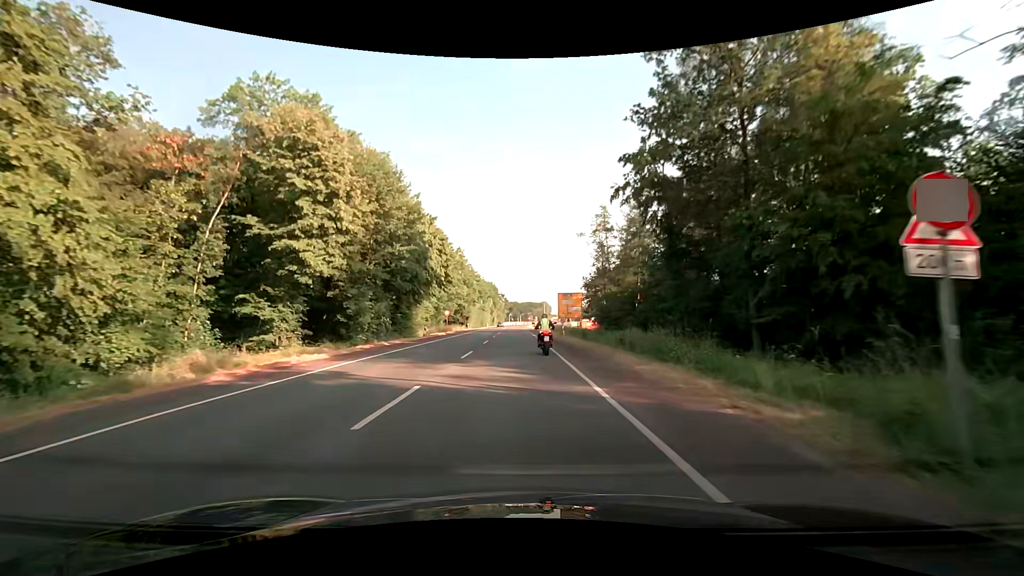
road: secondary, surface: asphalt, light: Day
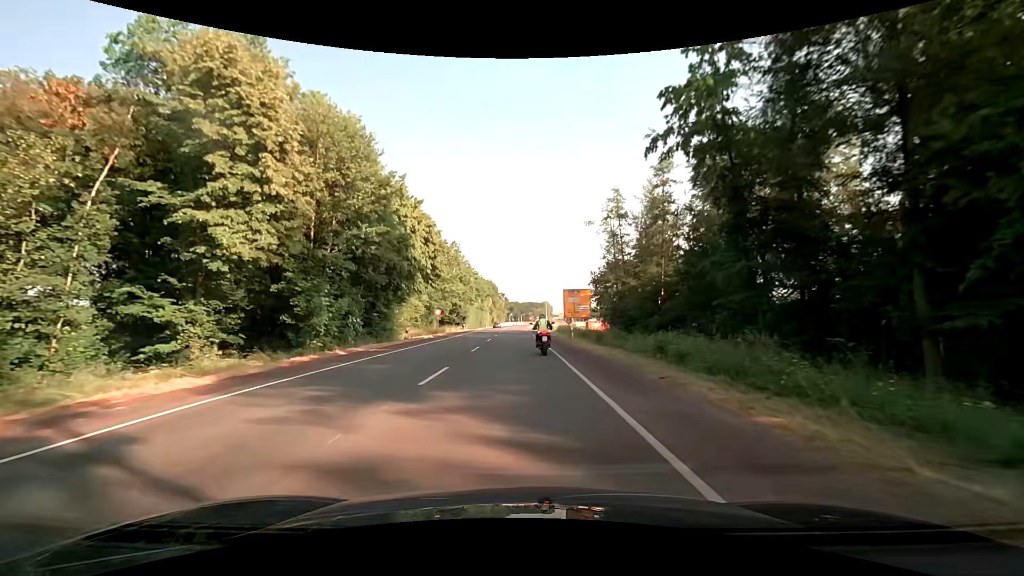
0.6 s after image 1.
(-0.1, +7.2) m; -1°
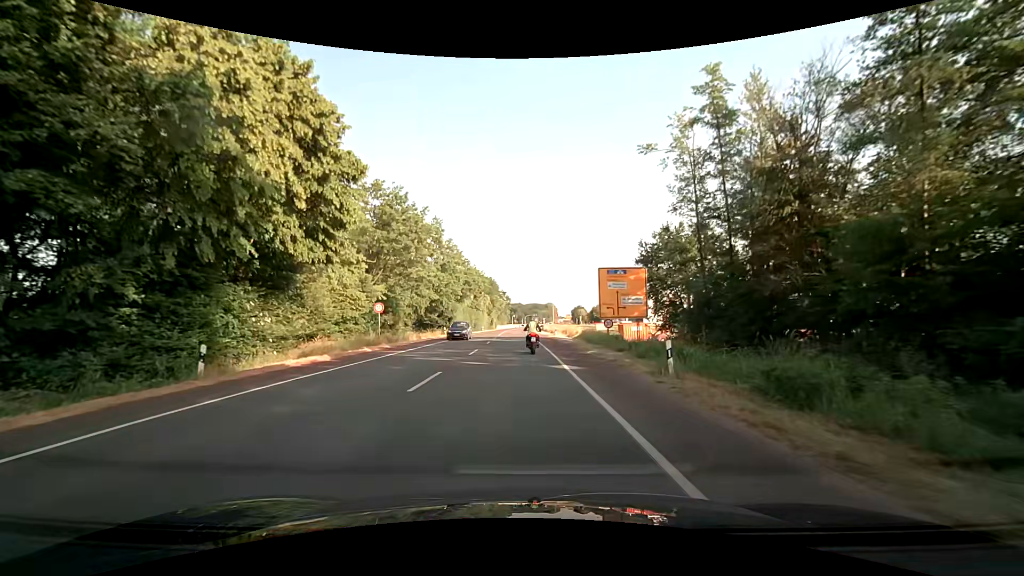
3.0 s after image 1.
(-0.2, +23.6) m; 0°
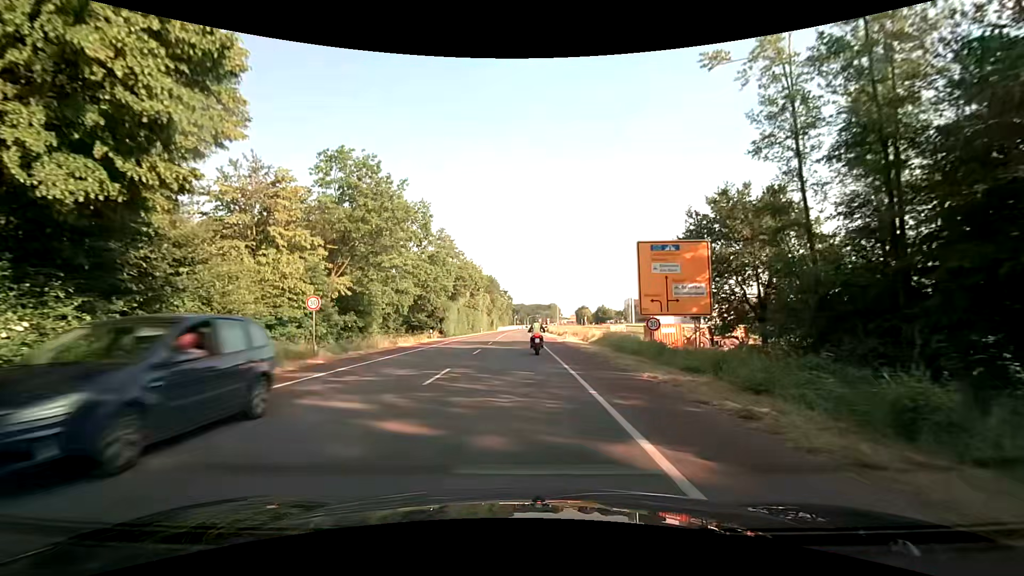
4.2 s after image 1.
(-0.1, +10.3) m; -1°
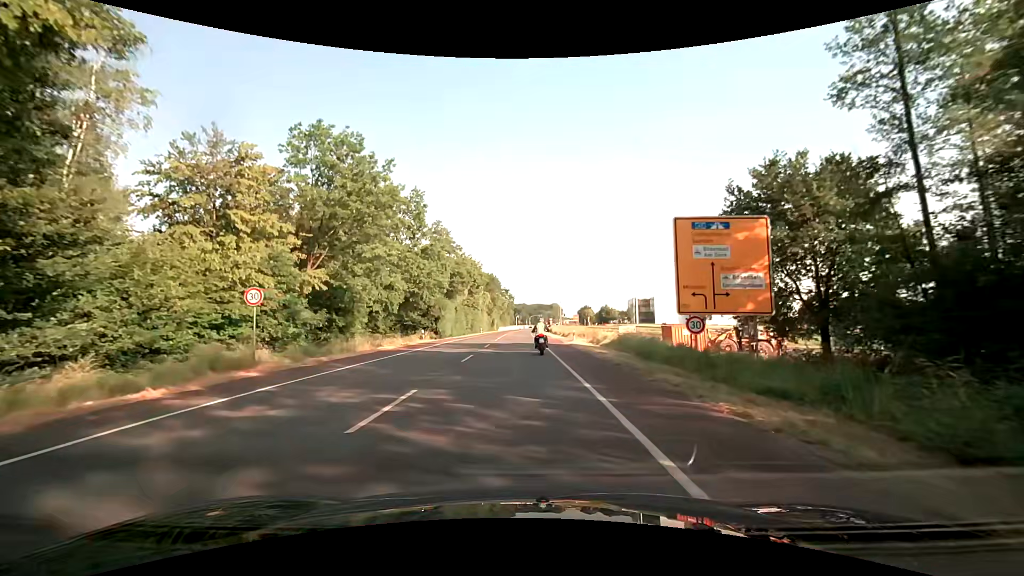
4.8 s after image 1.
(0.0, +4.9) m; -2°
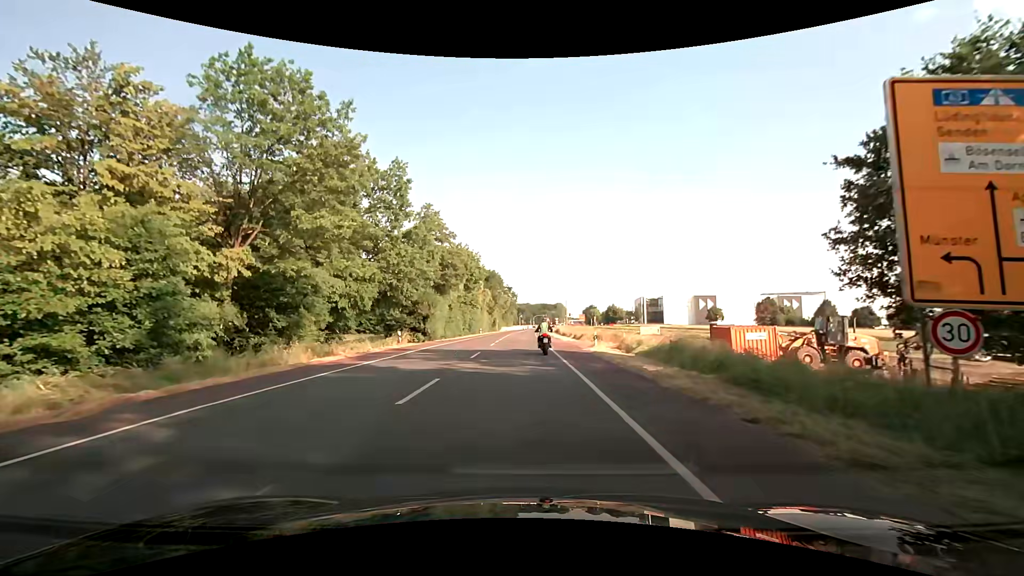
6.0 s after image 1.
(+0.2, +9.5) m; 0°
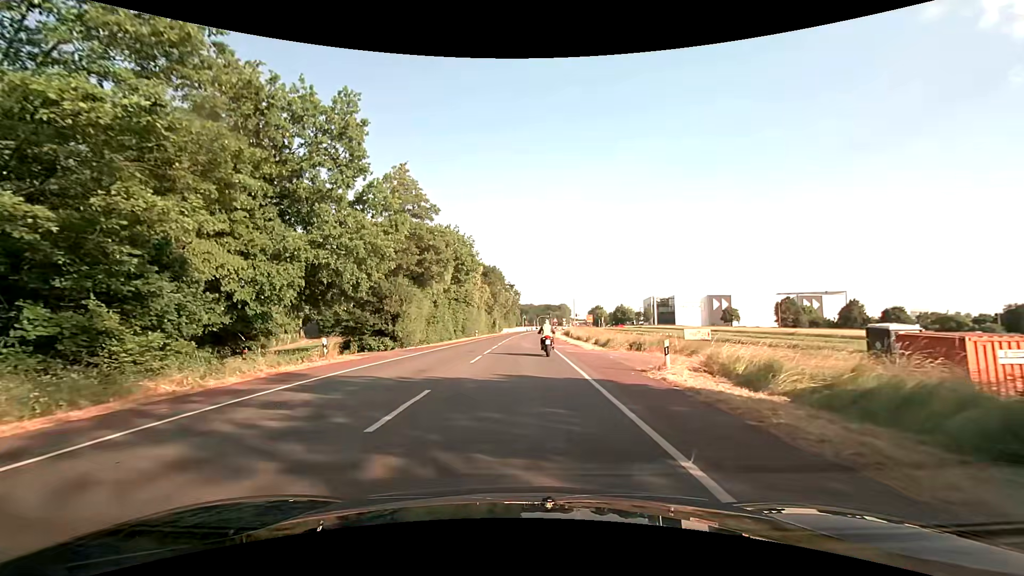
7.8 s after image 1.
(+0.1, +13.6) m; 0°
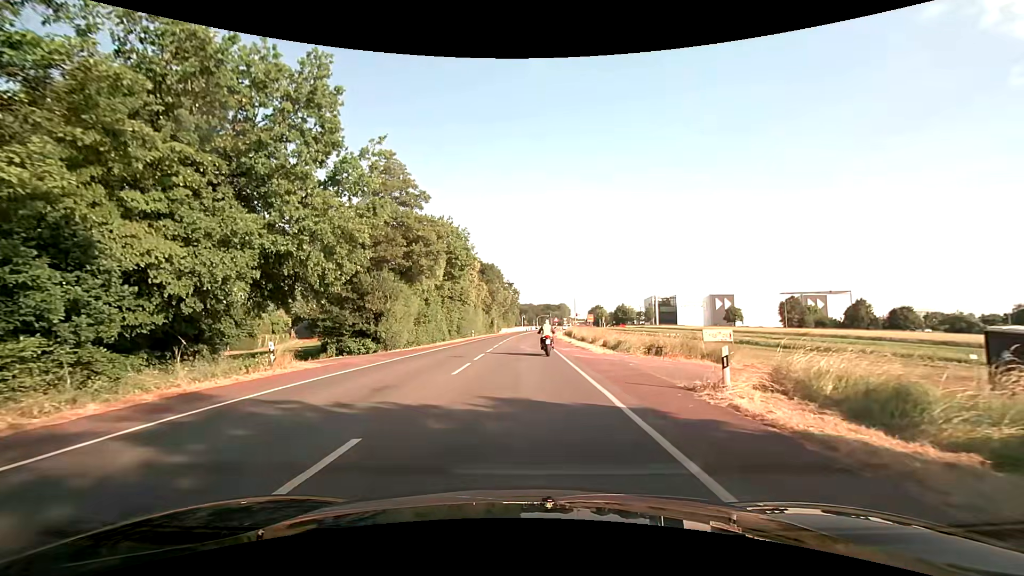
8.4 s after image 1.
(0.0, +4.4) m; 0°
(0, +10) (0, +20) (0, +30) (+1, +40) (+1, +50) (+1, +60) (+1, +70) (+2, +80) (+2, +90) (+3, +100) m
